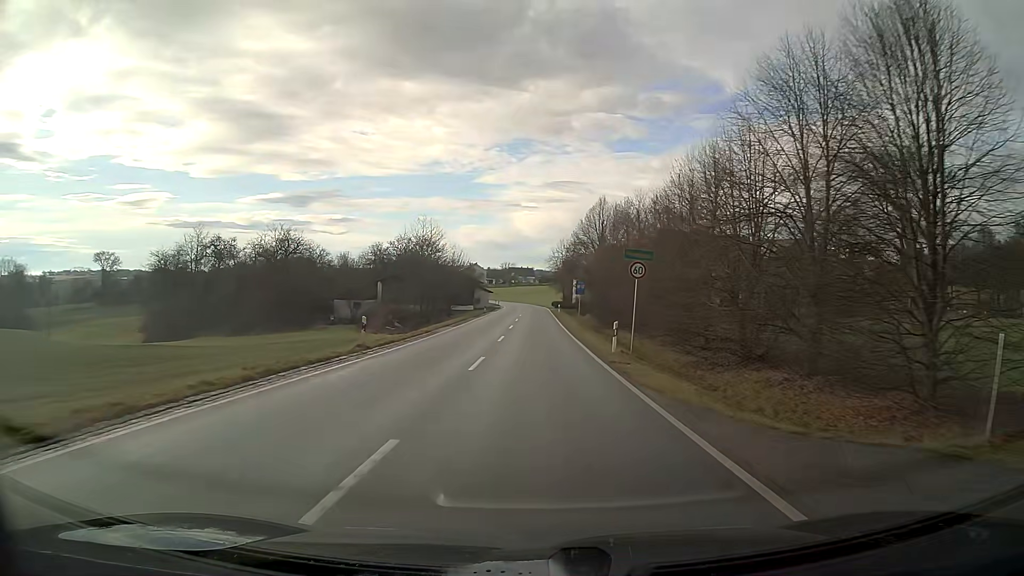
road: secondary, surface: asphalt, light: Day
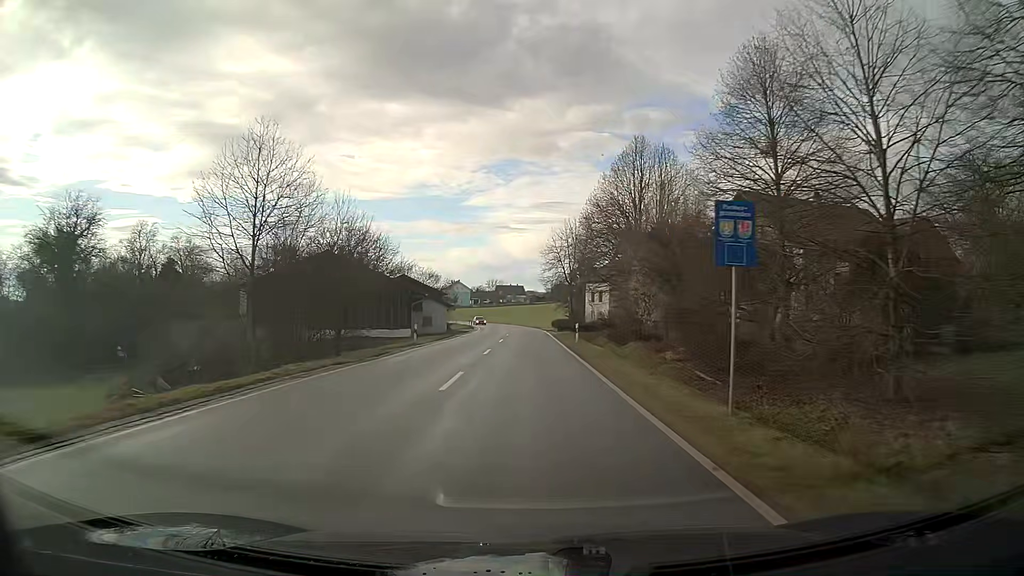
(+0.2, +39.1) m; +1°
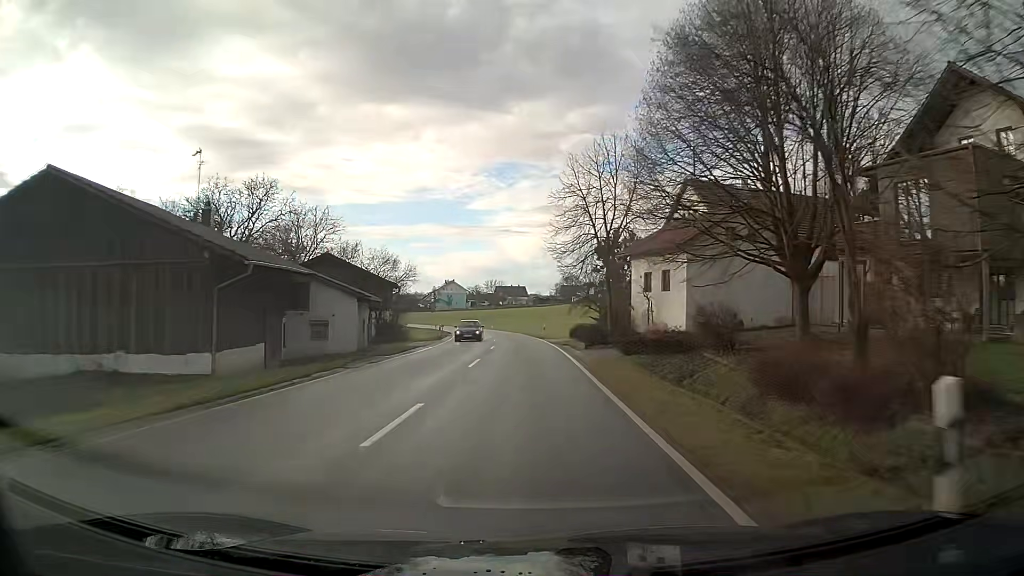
(-0.1, +29.5) m; -1°
